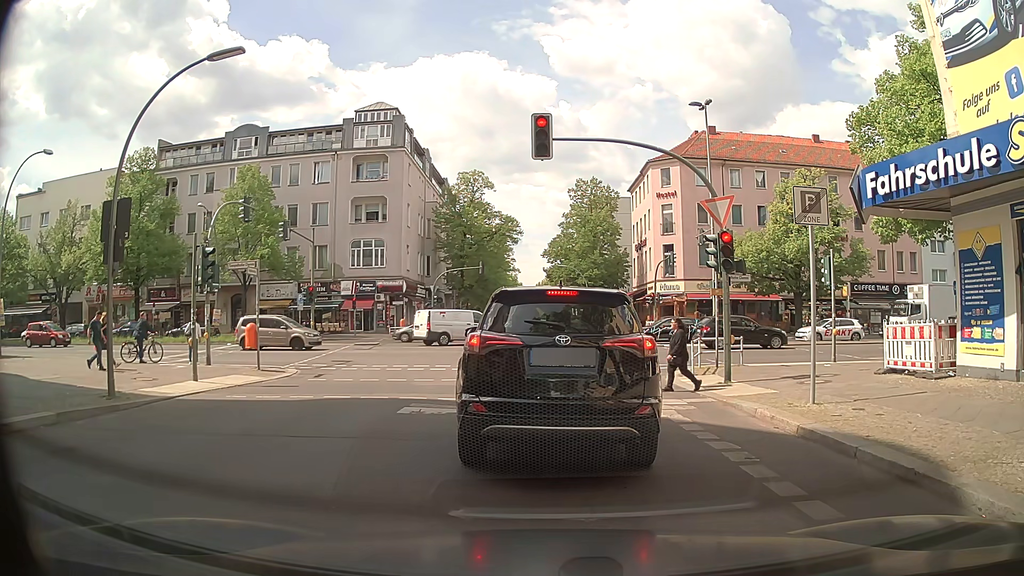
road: residential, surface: asphalt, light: Day
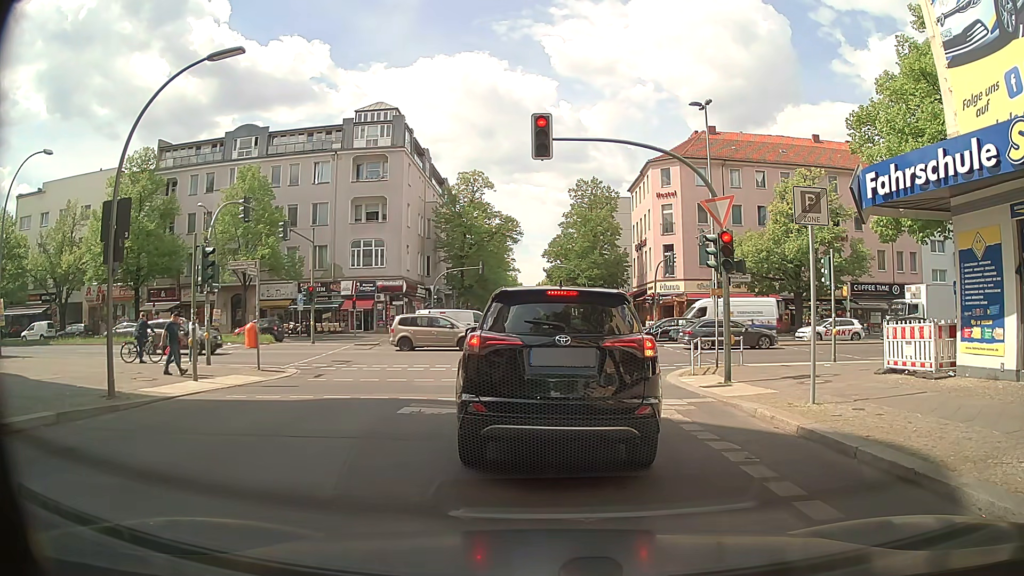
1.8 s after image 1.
(0.0, 0.0) m; 0°
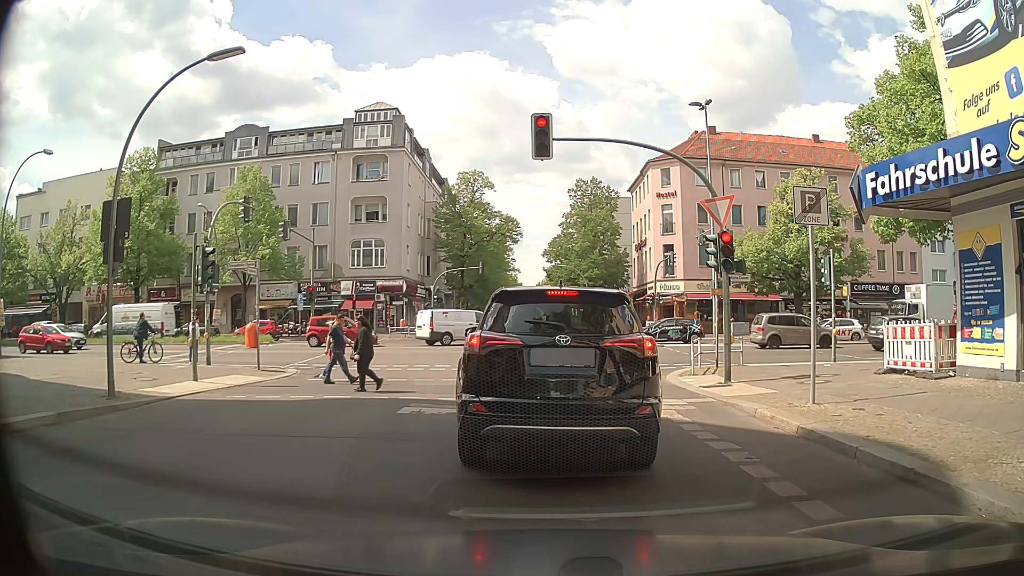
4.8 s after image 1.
(0.0, 0.0) m; 0°
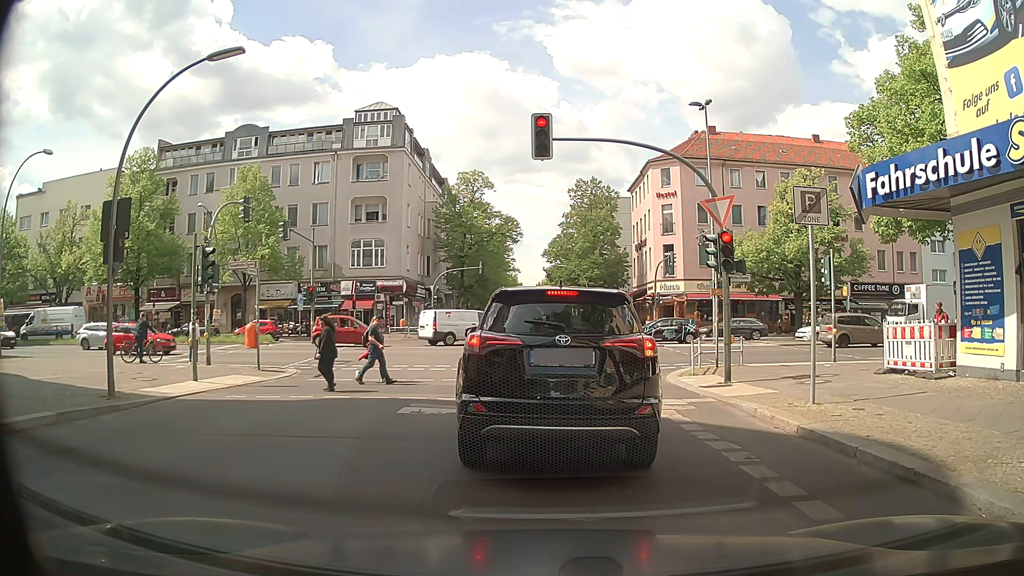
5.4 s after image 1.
(0.0, 0.0) m; 0°
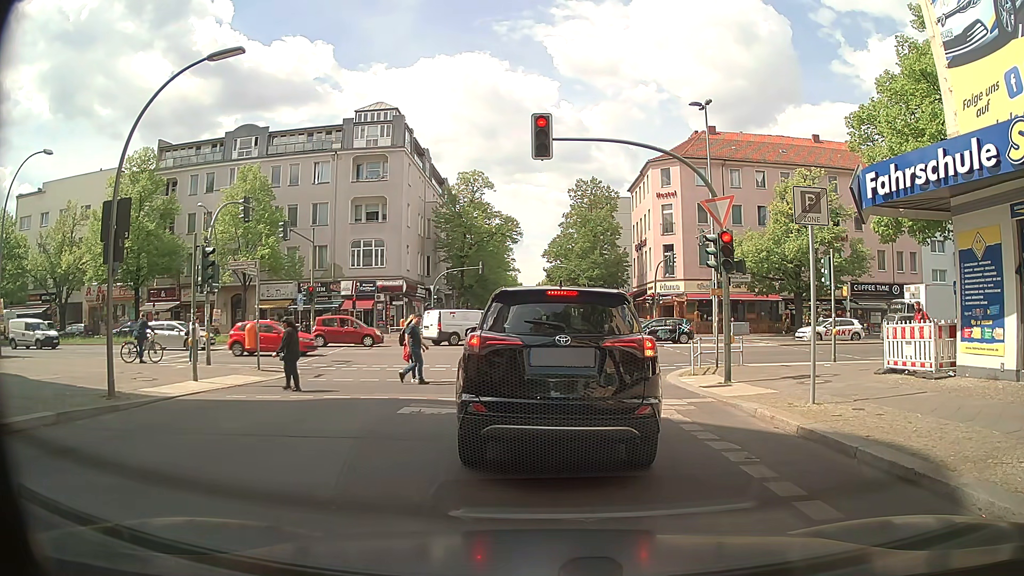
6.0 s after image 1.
(0.0, 0.0) m; 0°
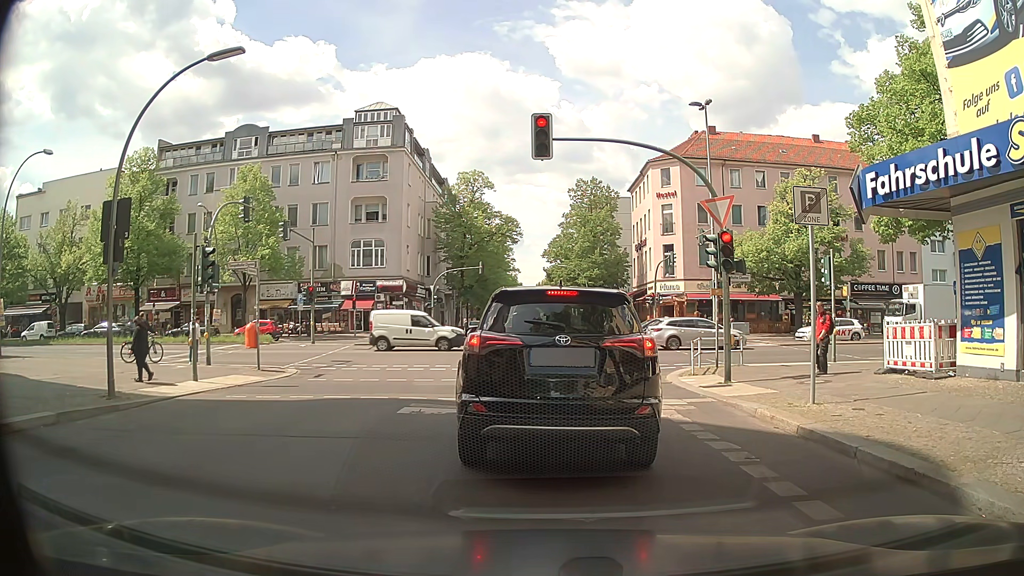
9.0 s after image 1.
(0.0, 0.0) m; 0°
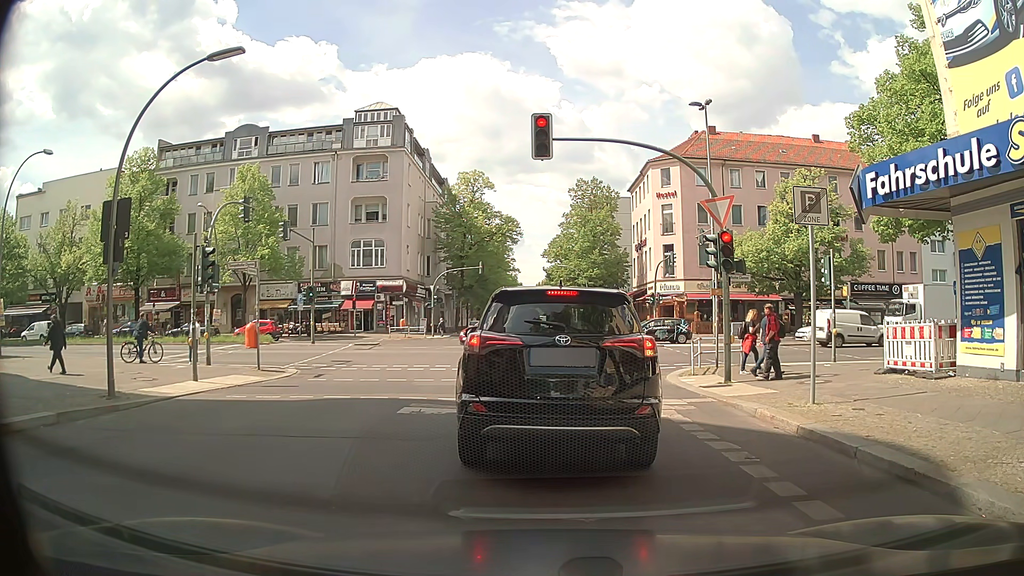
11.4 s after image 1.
(0.0, 0.0) m; 0°
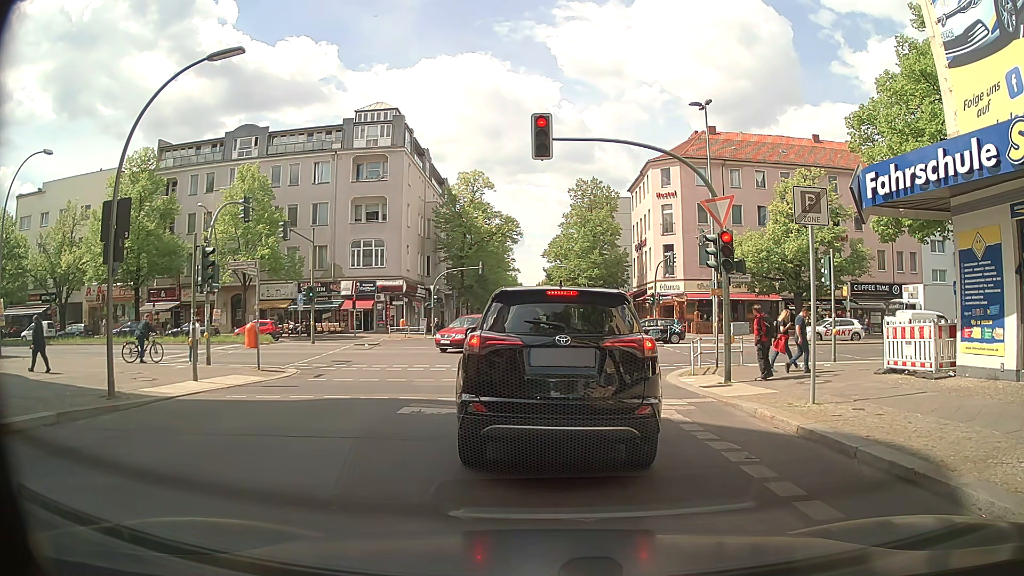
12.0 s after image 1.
(0.0, 0.0) m; 0°
